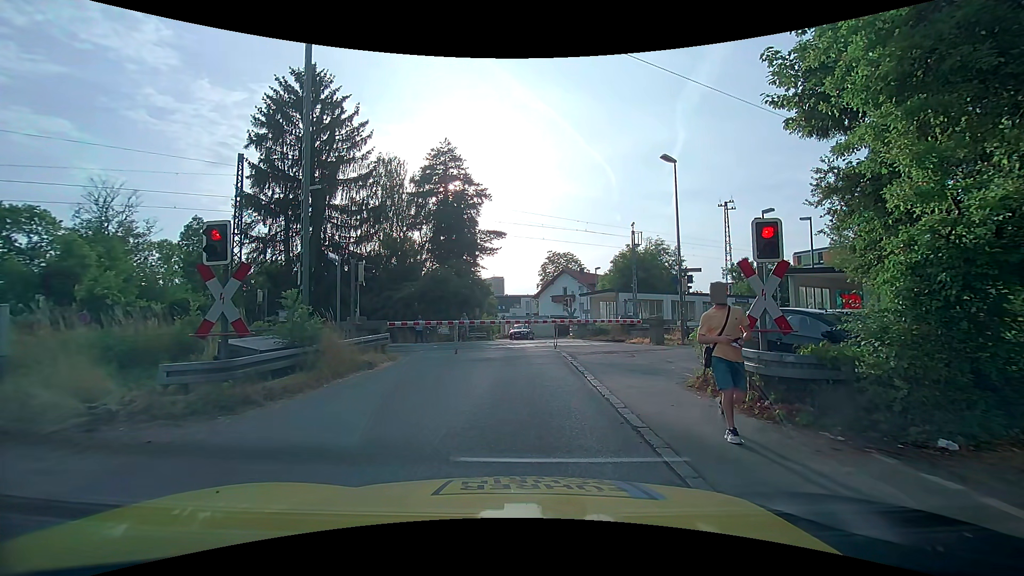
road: unclassified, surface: asphalt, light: Day
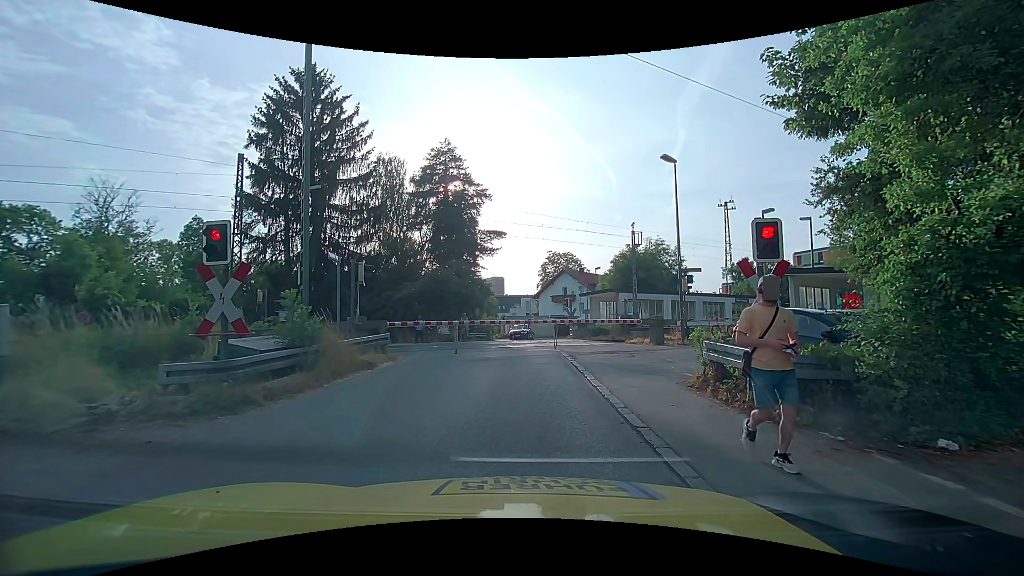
(0.0, 0.0) m; 0°
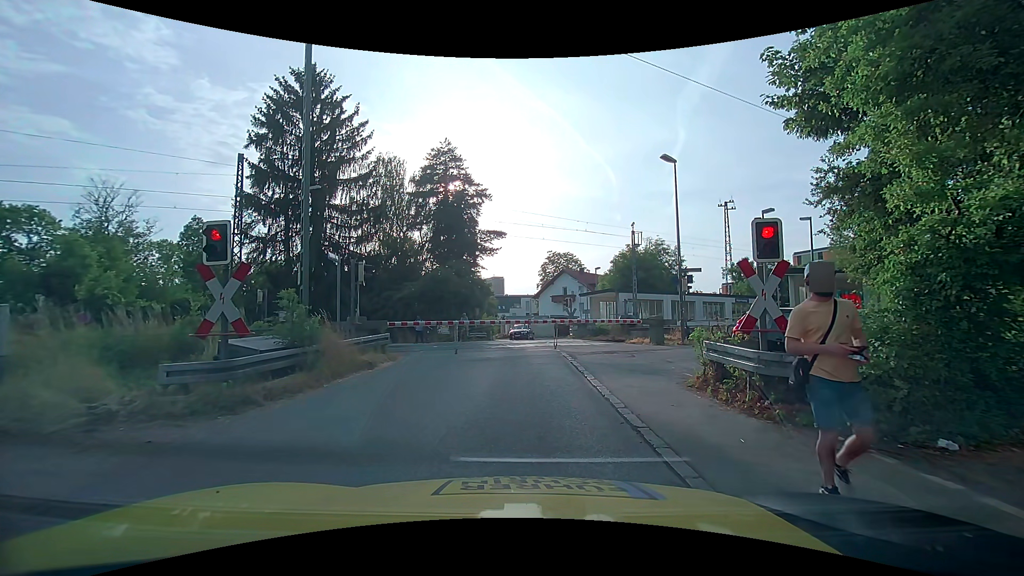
(0.0, 0.0) m; 0°
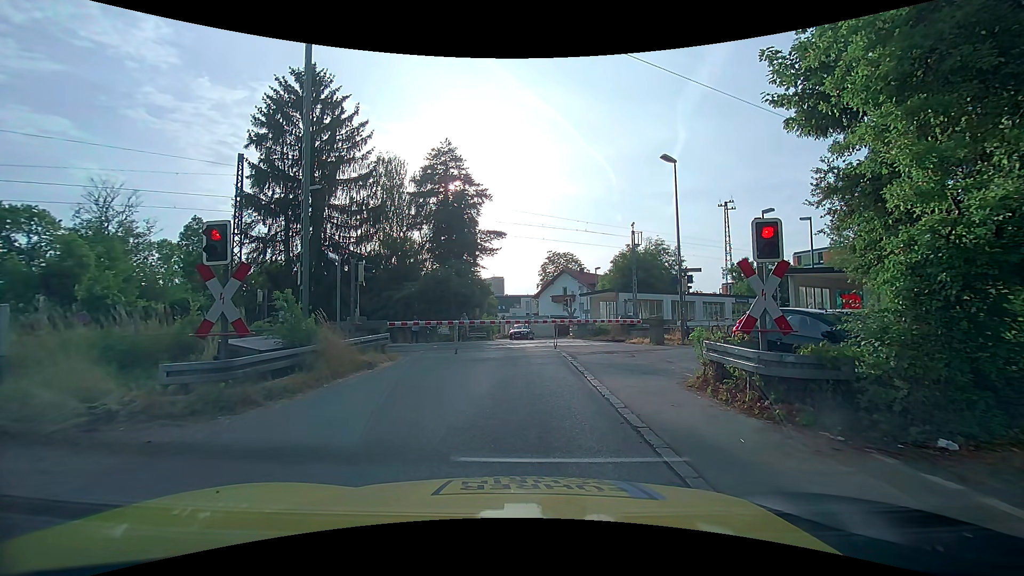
(0.0, 0.0) m; 0°
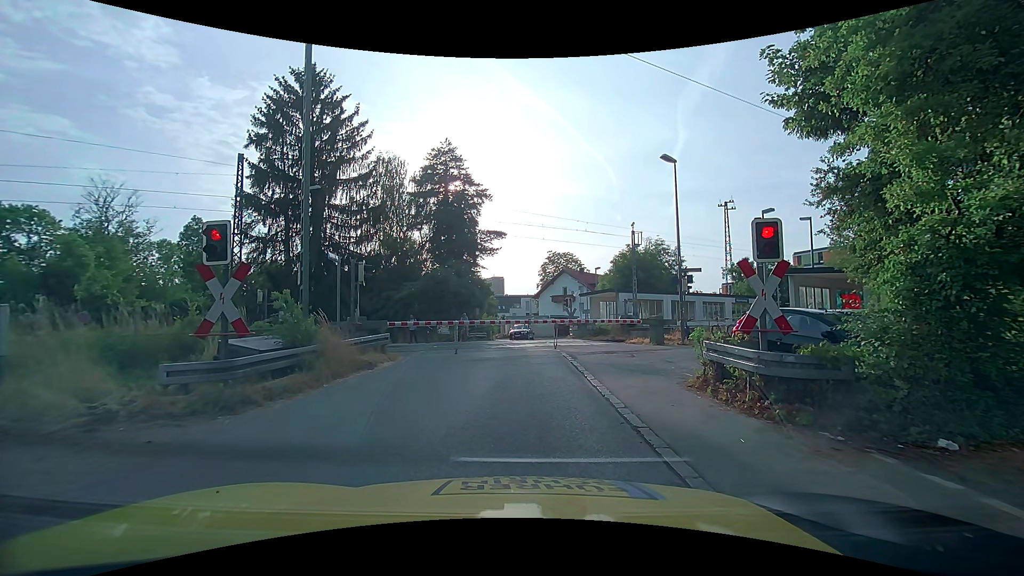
(0.0, 0.0) m; 0°
